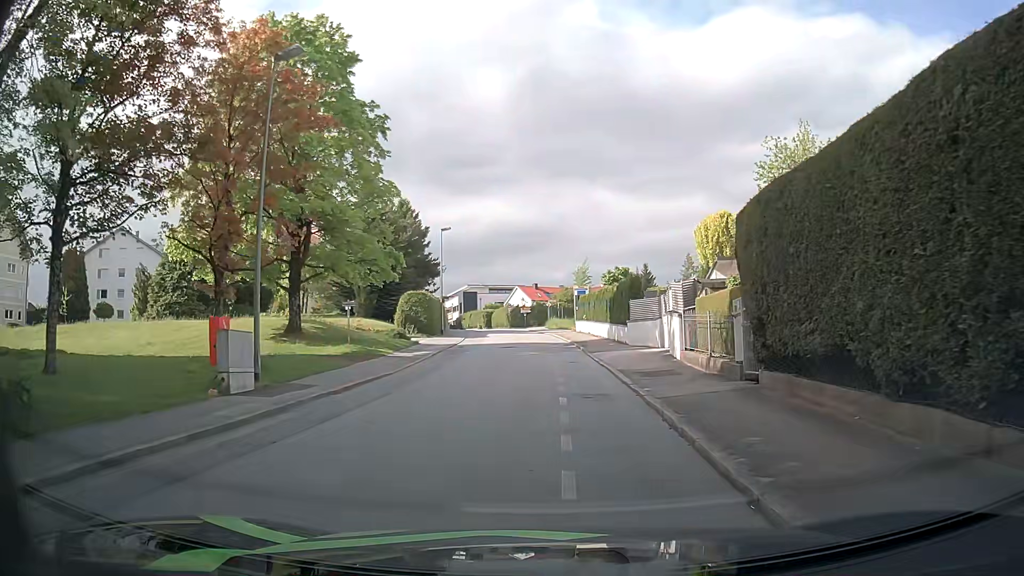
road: residential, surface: asphalt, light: Day
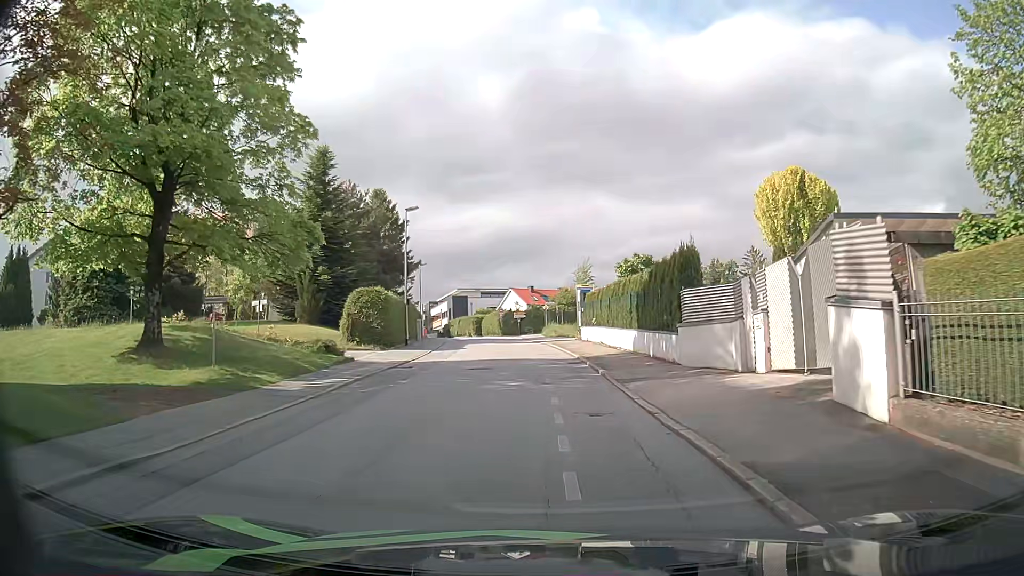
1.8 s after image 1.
(+0.1, +12.3) m; +1°
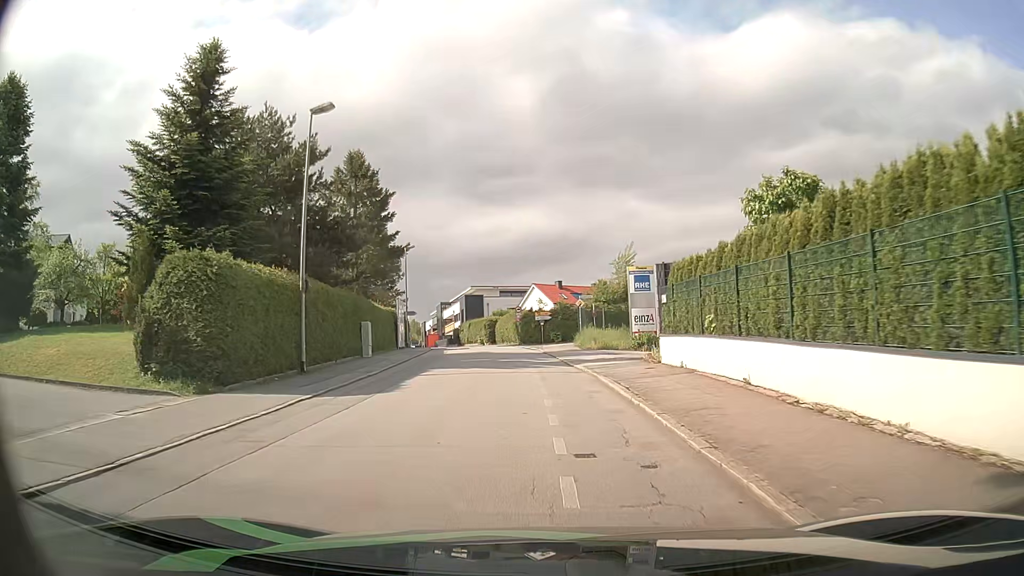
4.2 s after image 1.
(-0.6, +20.4) m; -3°
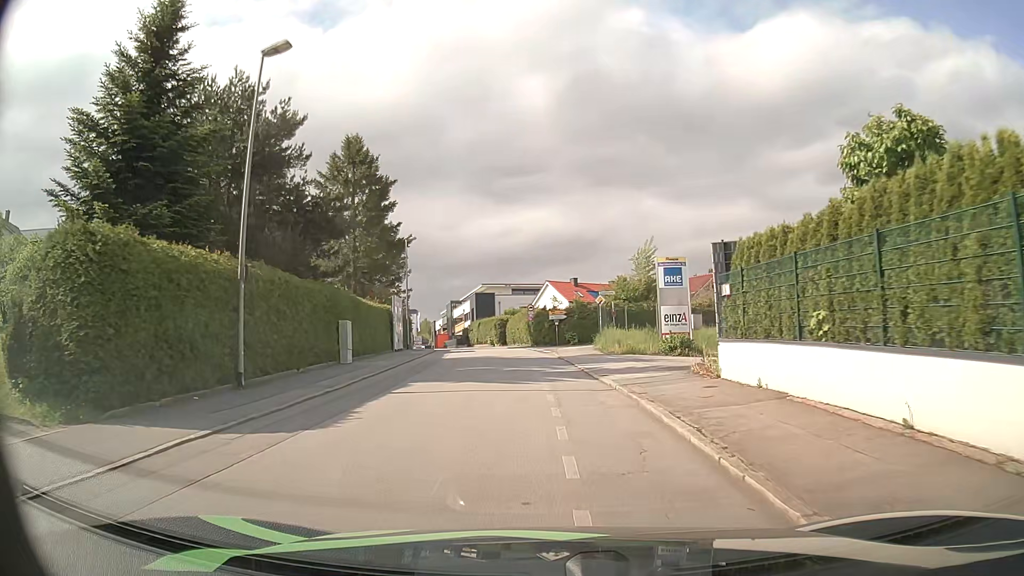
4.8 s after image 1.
(0.0, +5.0) m; -1°
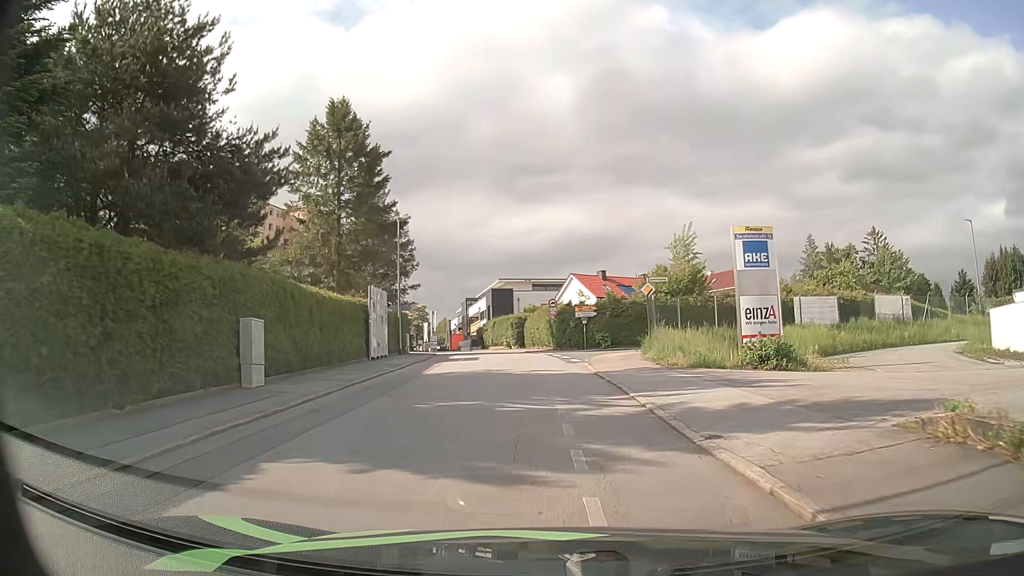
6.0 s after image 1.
(-0.2, +9.6) m; -2°
(0, +10) (-1, +20) (+1, +30) (+7, +37) (+16, +41) (+25, +45) (+34, +50) (+42, +56) (+50, +63) (+58, +69) m
